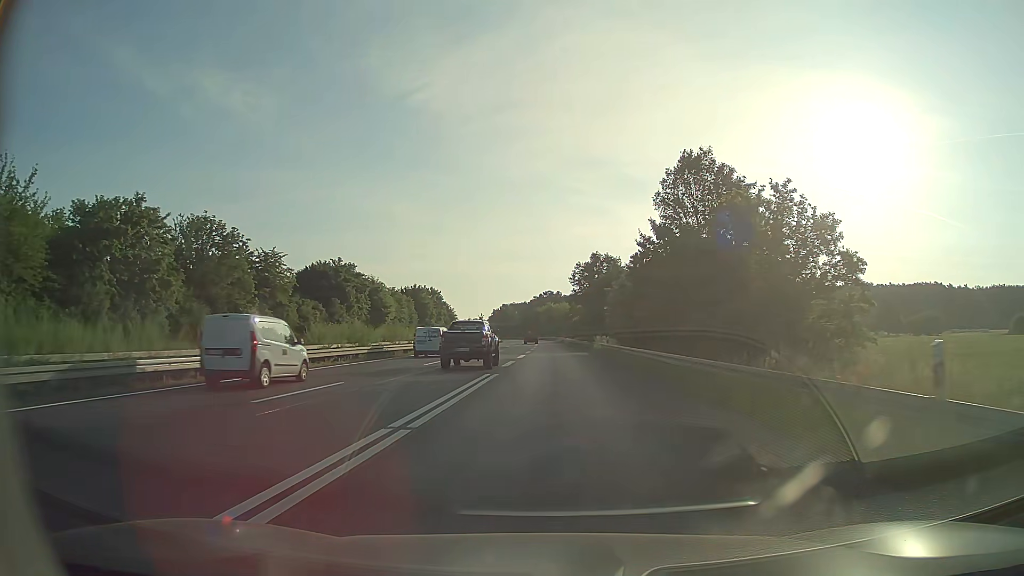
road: trunk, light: Day
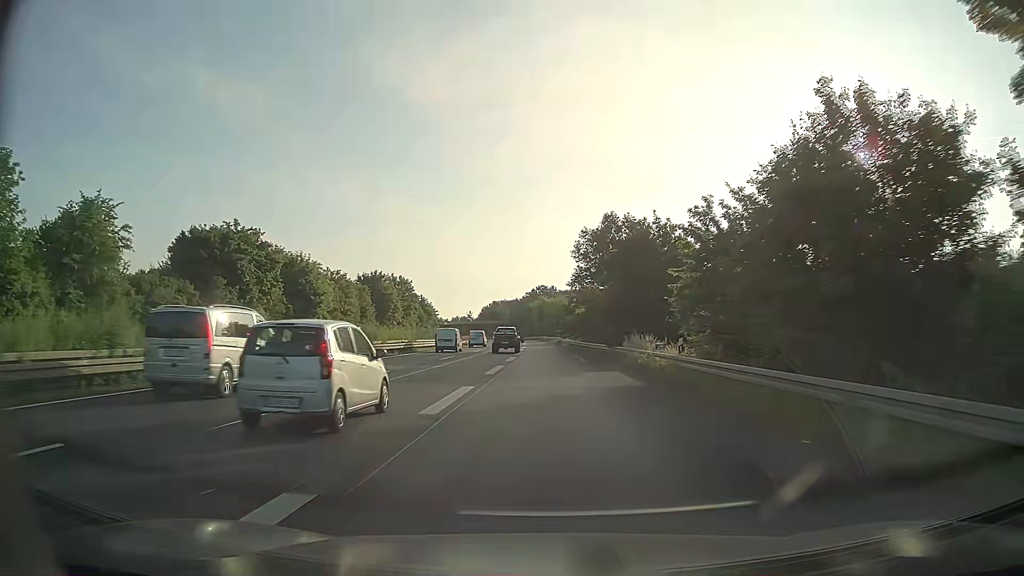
(+0.2, +30.5) m; 0°
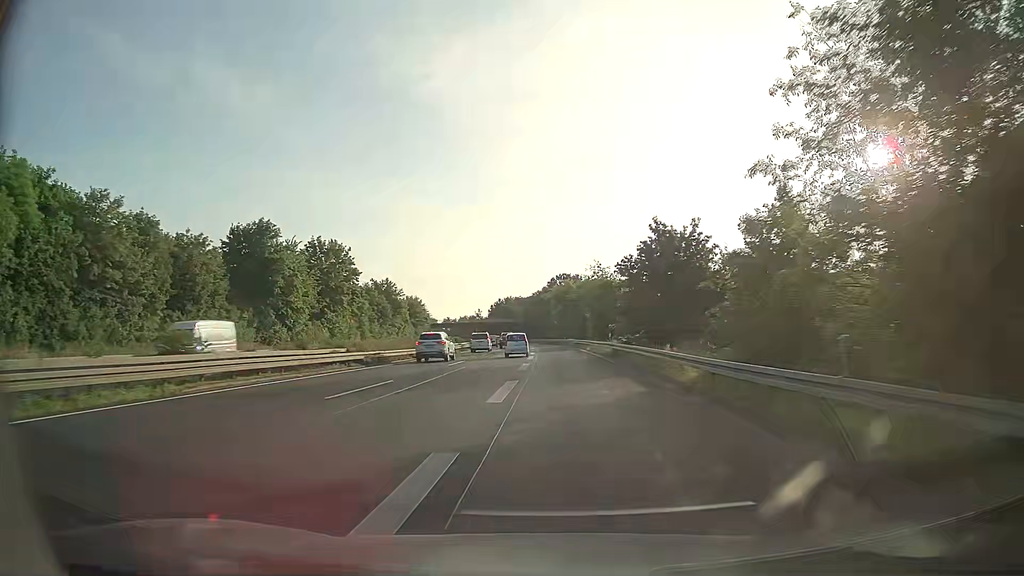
(-0.4, +58.8) m; -1°
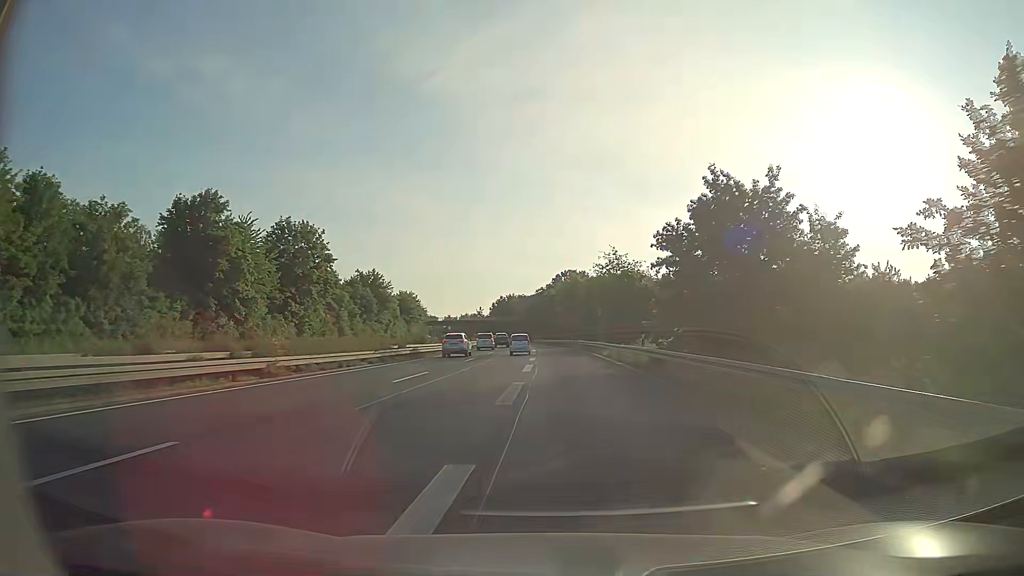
(0.0, +12.8) m; 0°
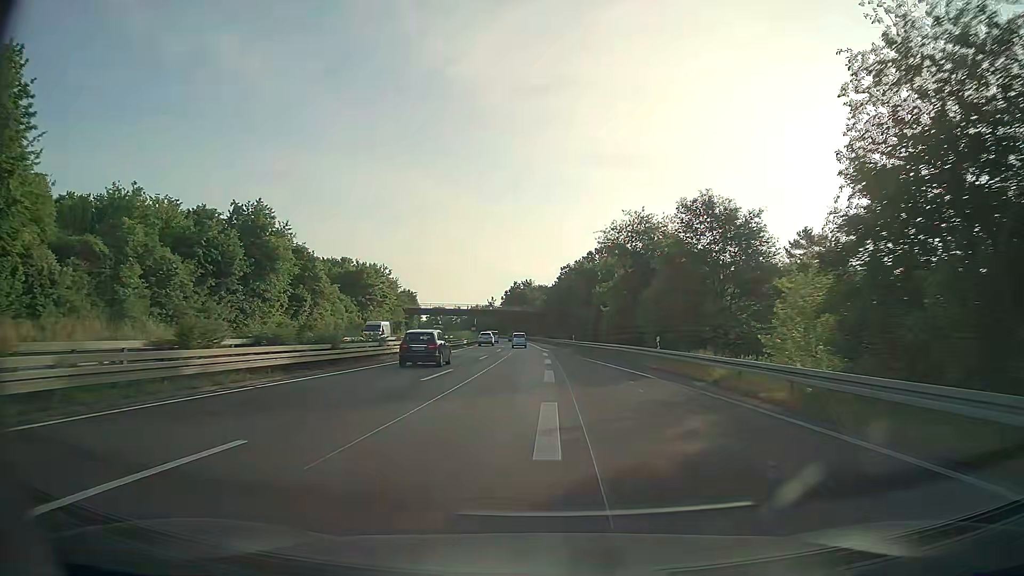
(-0.6, +54.1) m; -2°
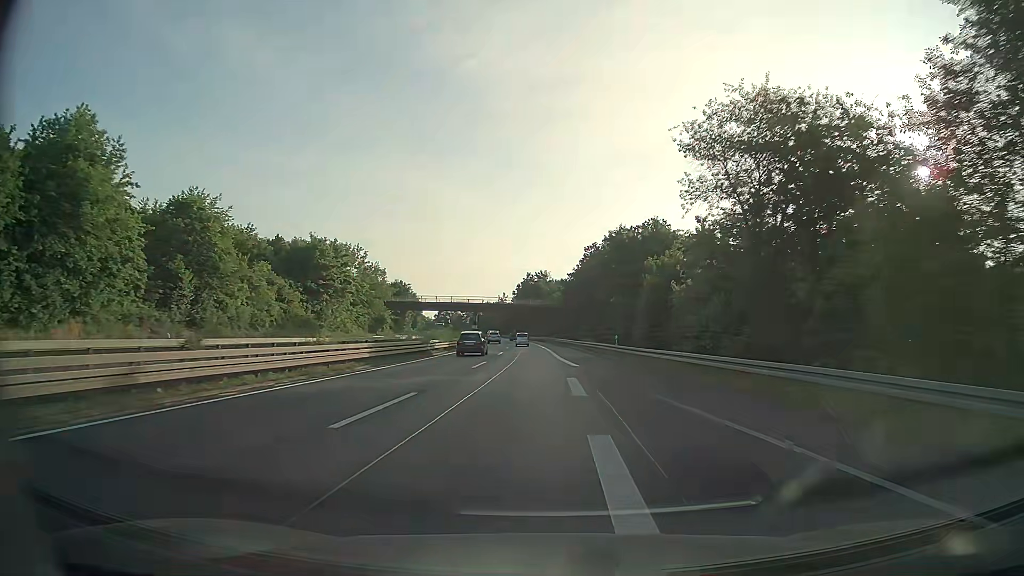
(-0.4, +28.7) m; -1°
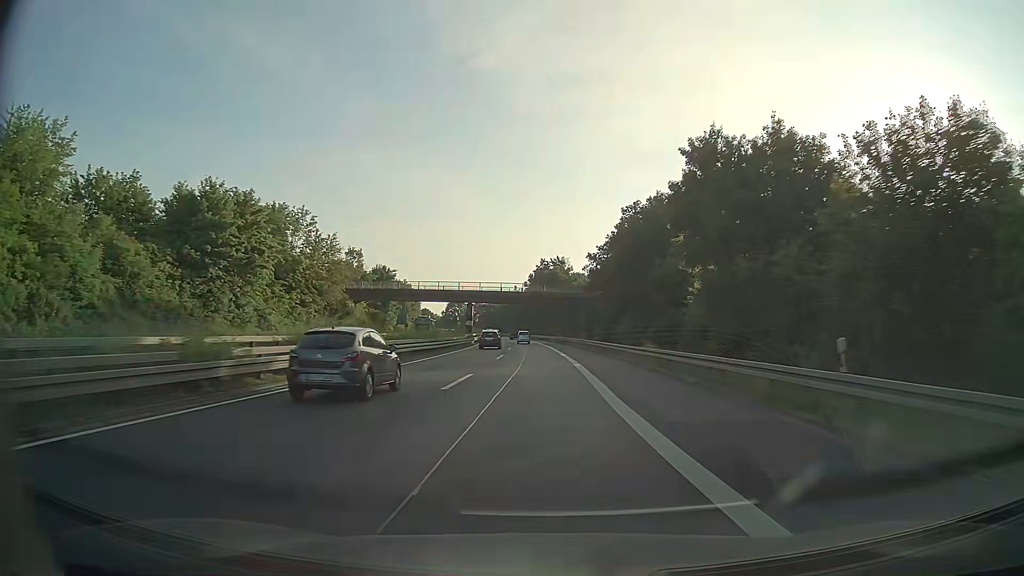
(-0.3, +29.7) m; -1°
